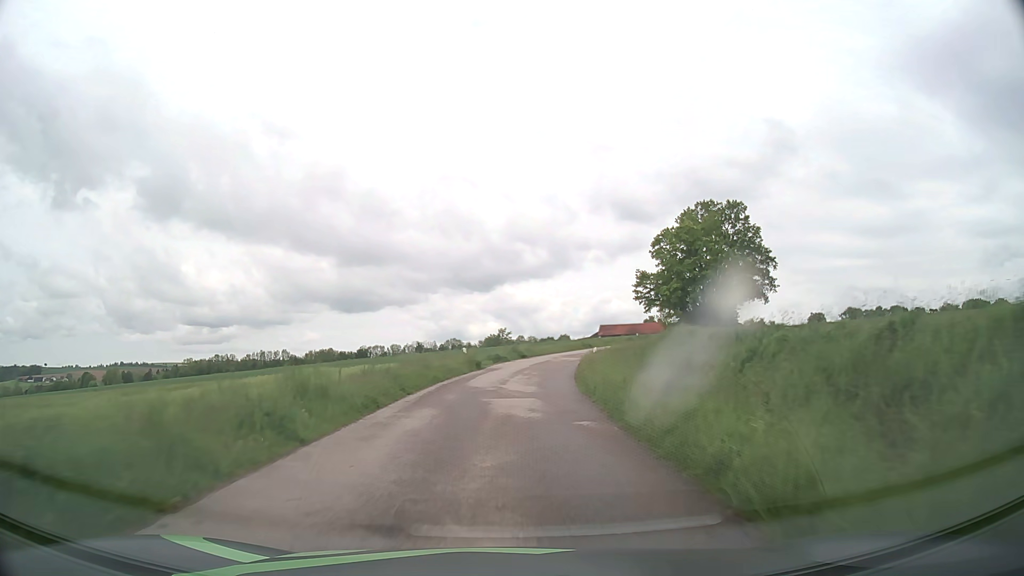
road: unclassified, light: Day
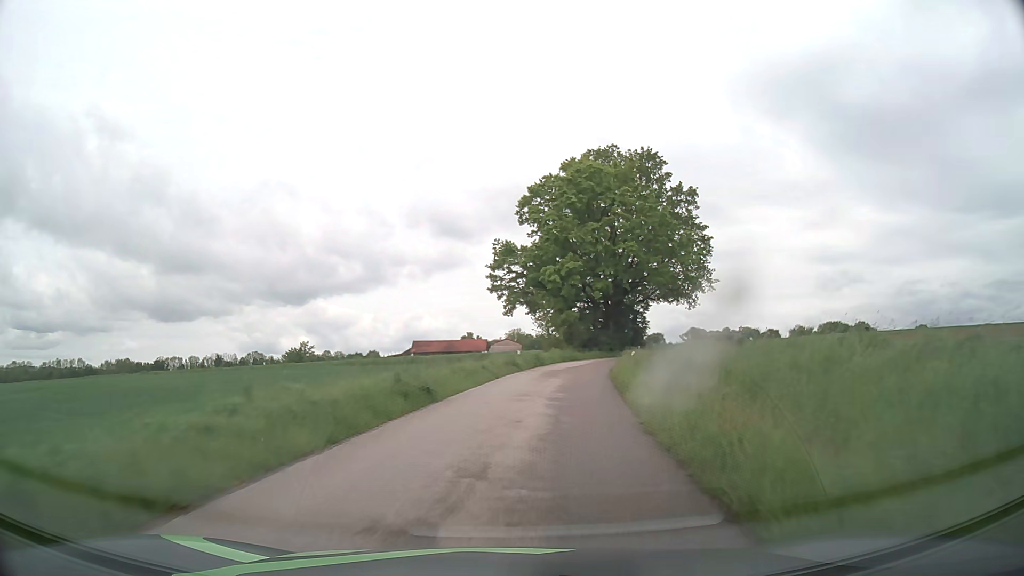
(+4.2, +45.7) m; +15°
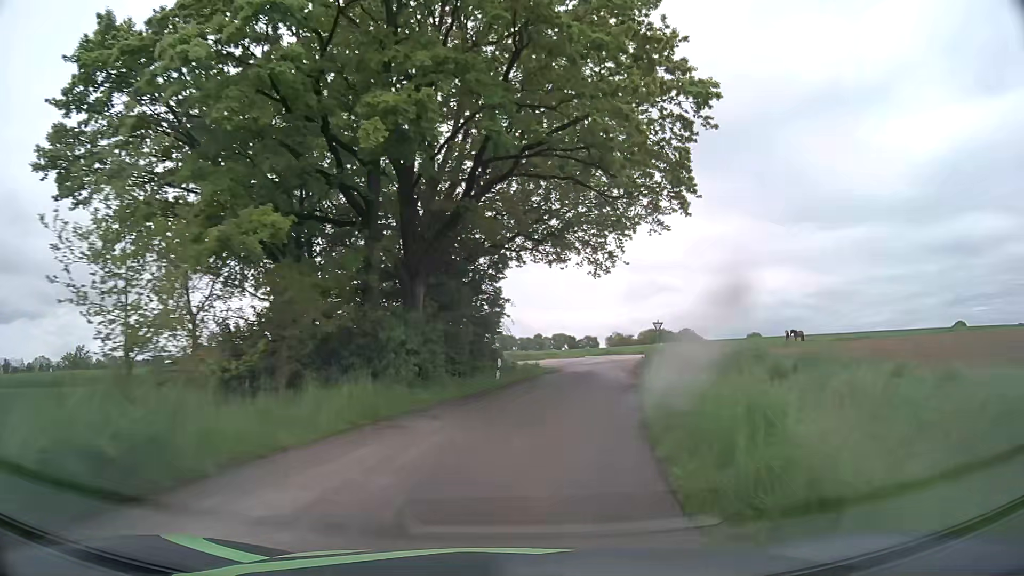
(+6.2, +42.7) m; +17°
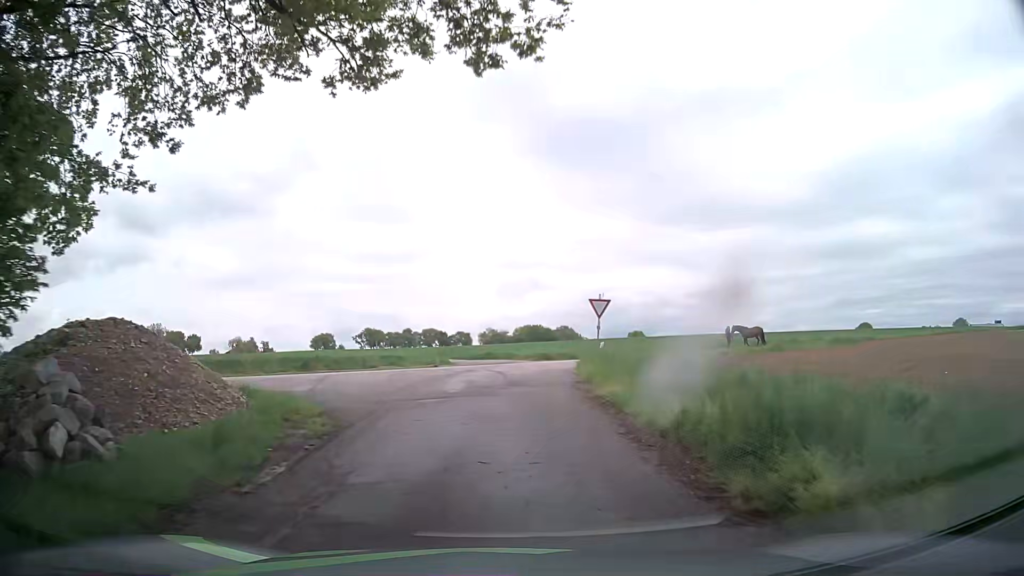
(+3.2, +26.1) m; +12°
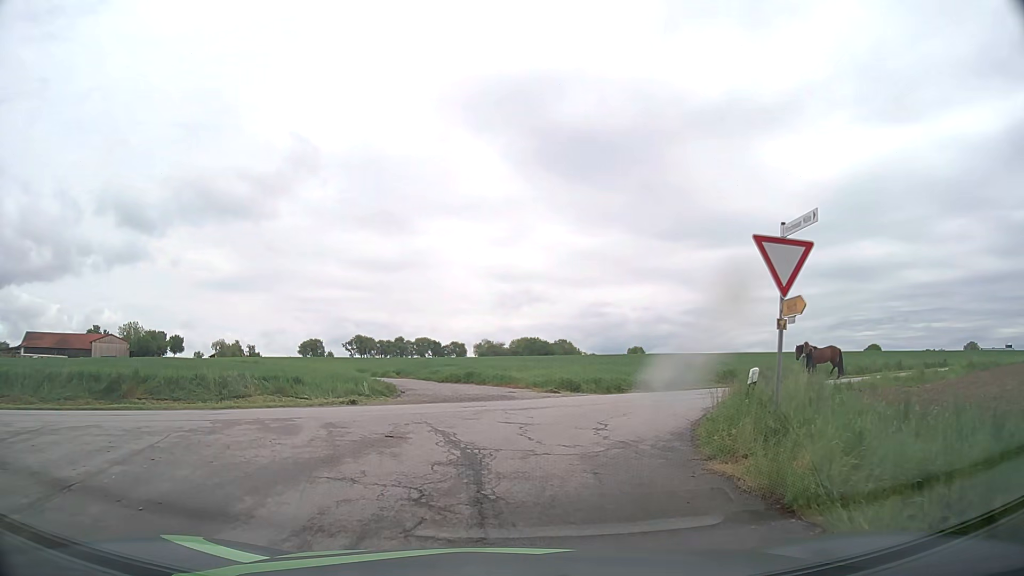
(-0.1, +16.8) m; 0°
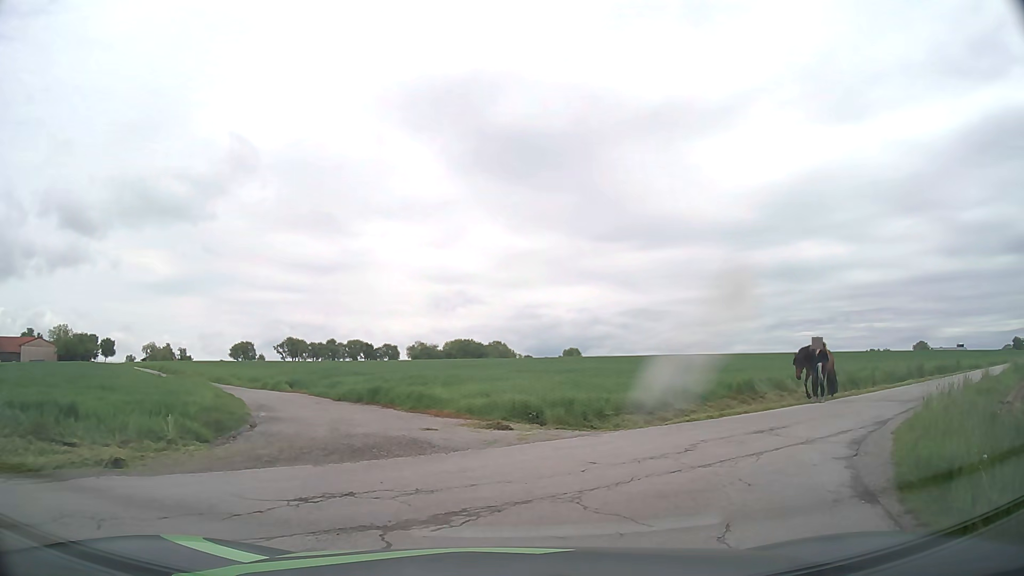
(+0.1, +8.4) m; +5°
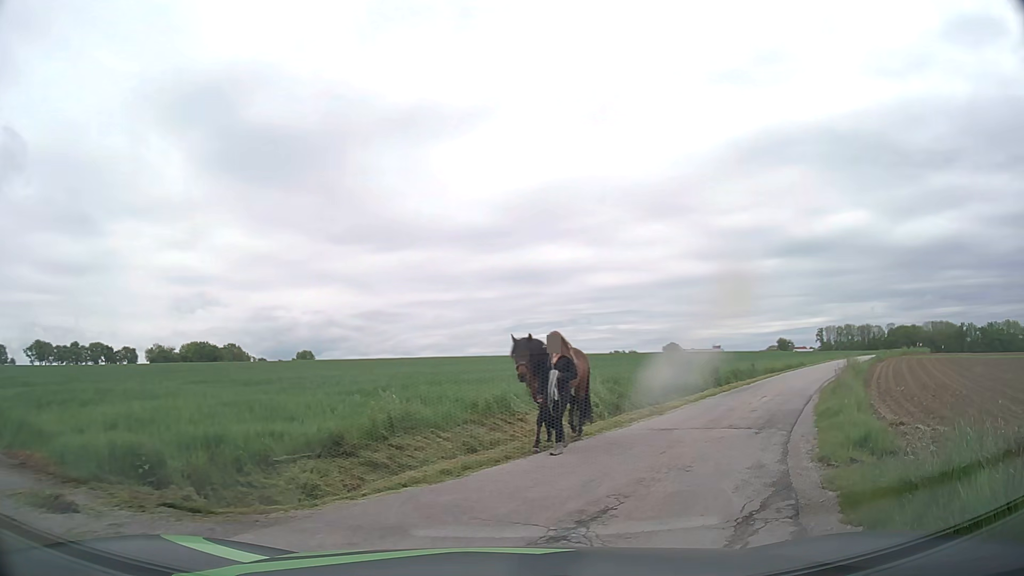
(+1.0, +6.1) m; +20°
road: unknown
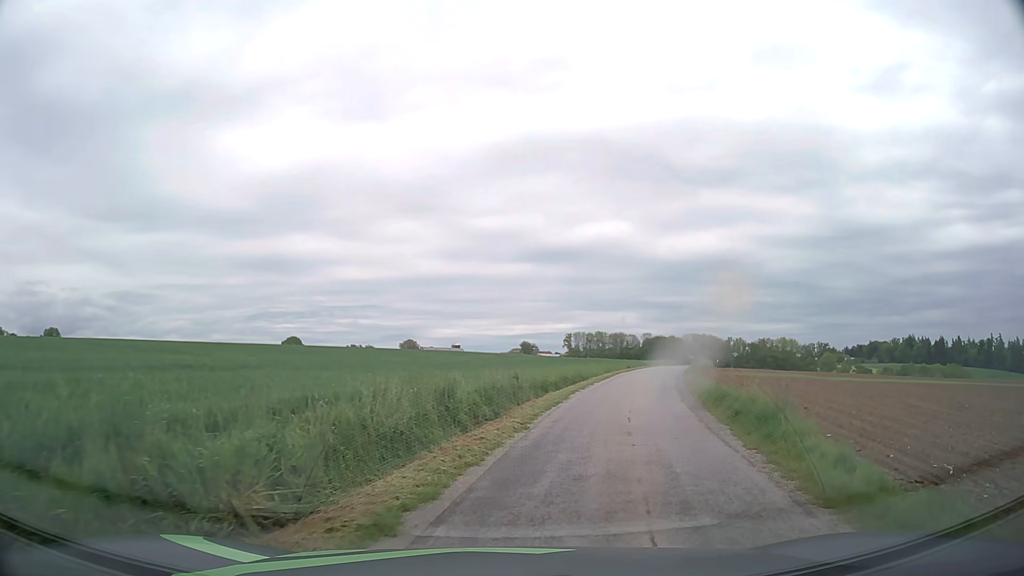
(+4.5, +14.6) m; +23°
(+1, +10) (+3, +20) (+6, +29) (+9, +39) (+12, +48) (+15, +58) (+19, +67) (+22, +77) (+26, +86) (+29, +95) m
